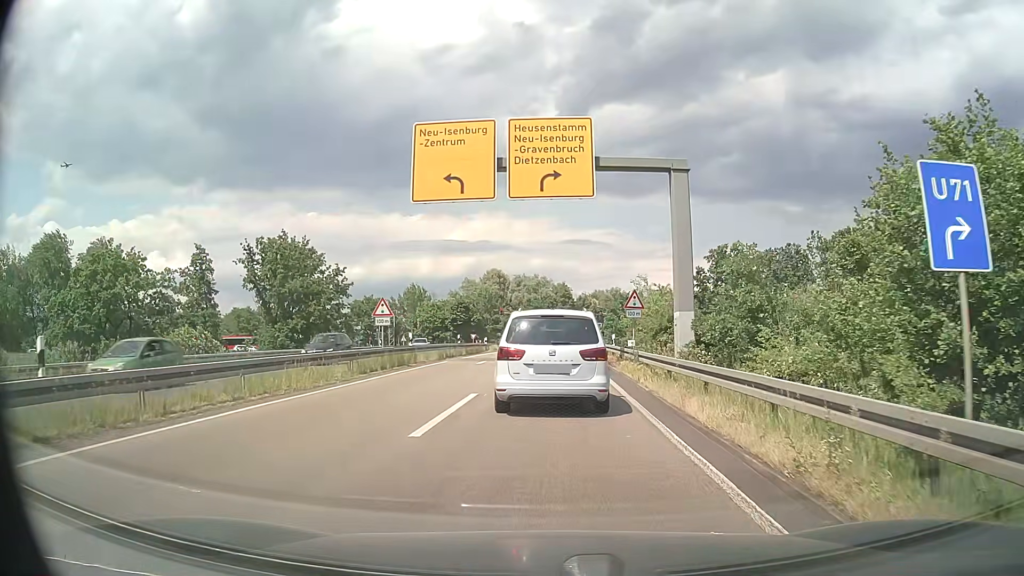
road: motorway_link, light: Day
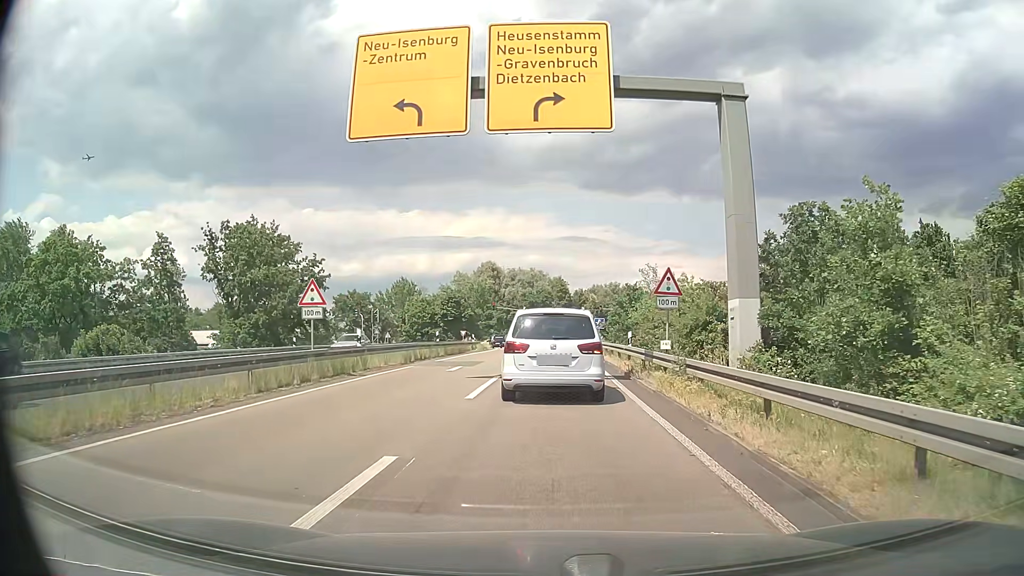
(0.0, +7.7) m; 0°
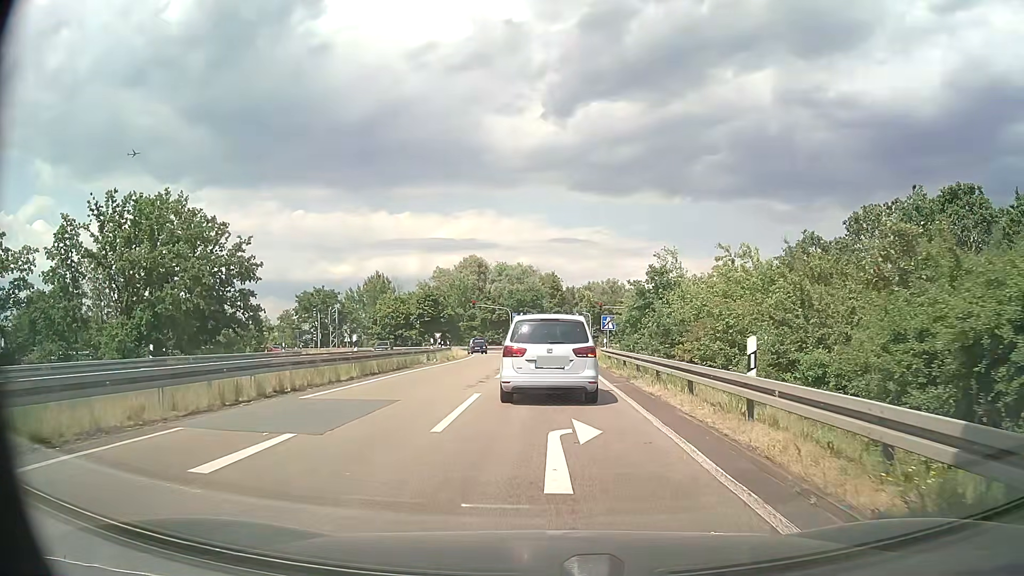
(+0.3, +15.9) m; +1°
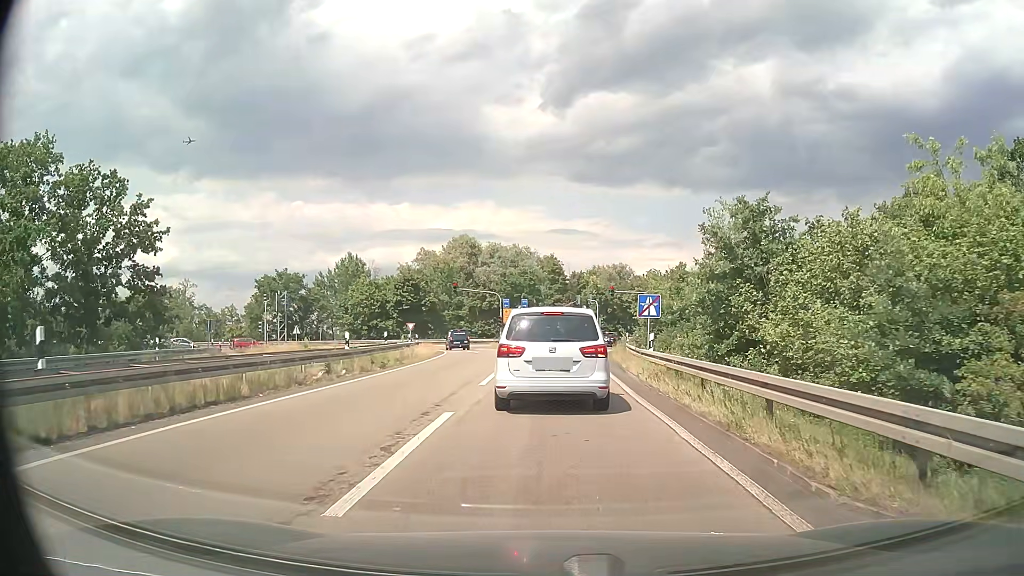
(-0.1, +16.4) m; 0°
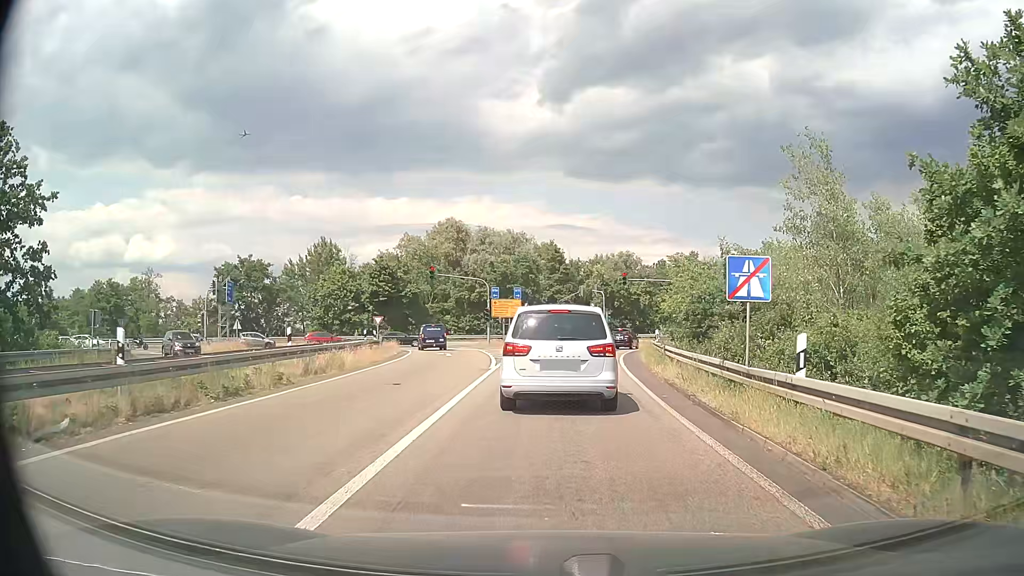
(-0.1, +12.3) m; 0°
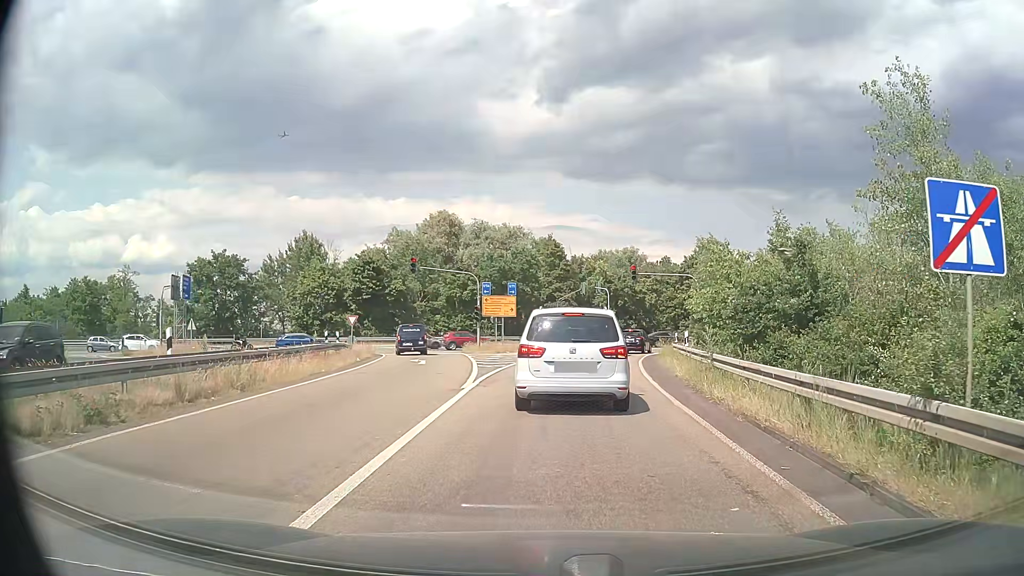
(0.0, +7.1) m; 0°
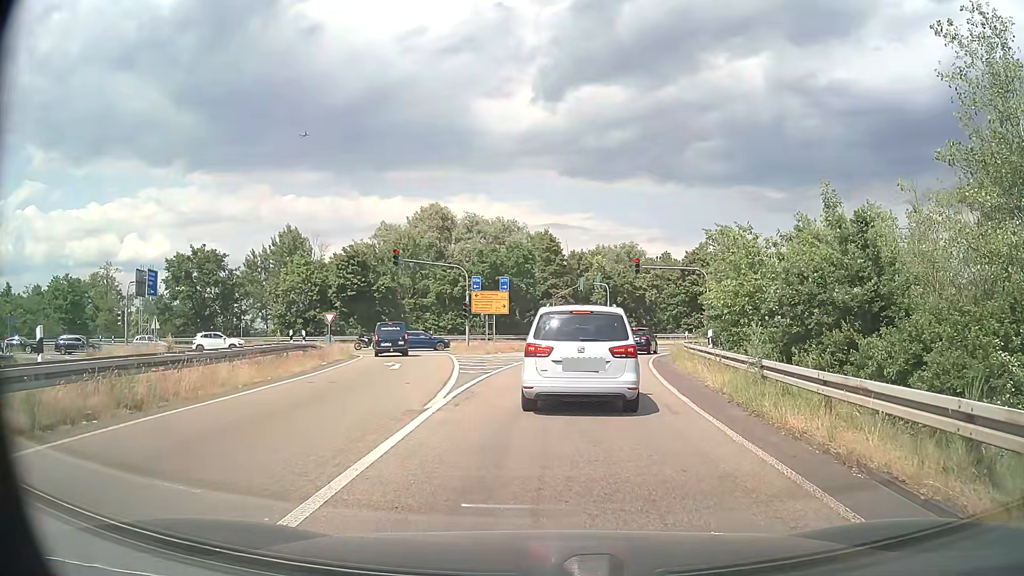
(0.0, +4.2) m; 0°
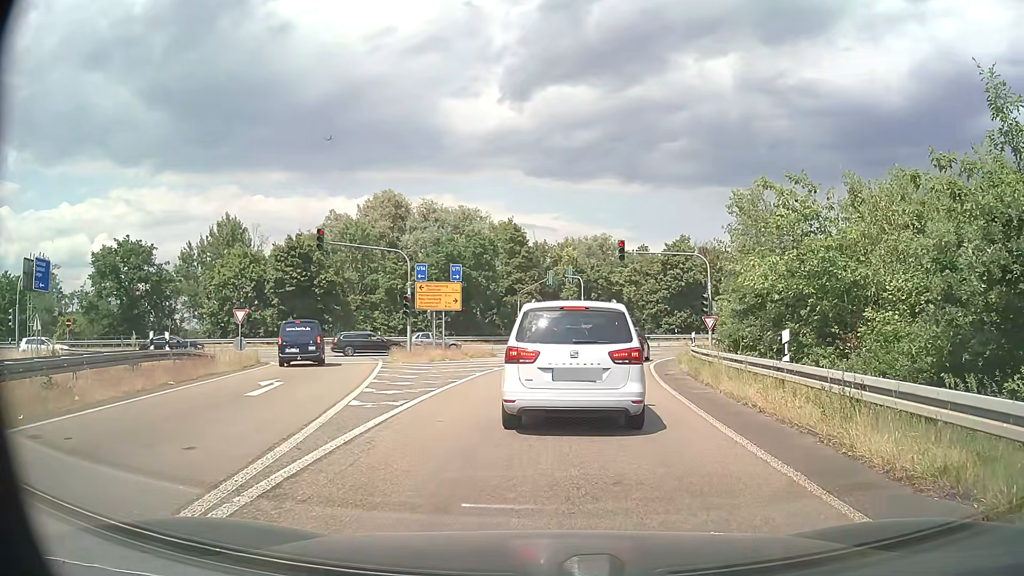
(+0.3, +9.1) m; +4°
(0, +10) (0, +20) (+2, +30) (+5, +39) (+10, +48) (+18, +54) (+27, +59) (+36, +63) (+45, +66) (+54, +70) m
